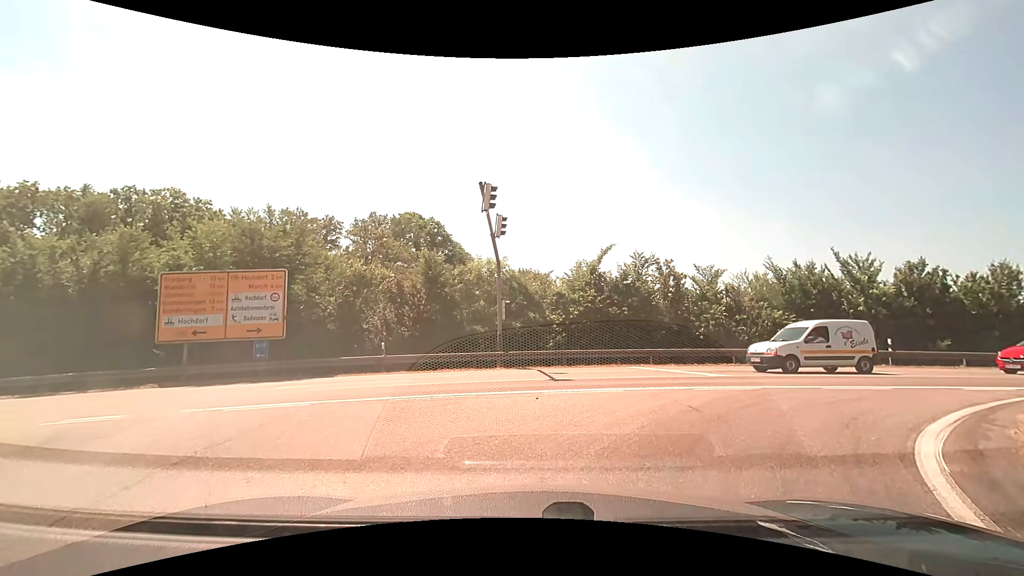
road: motorway_link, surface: asphalt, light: Day
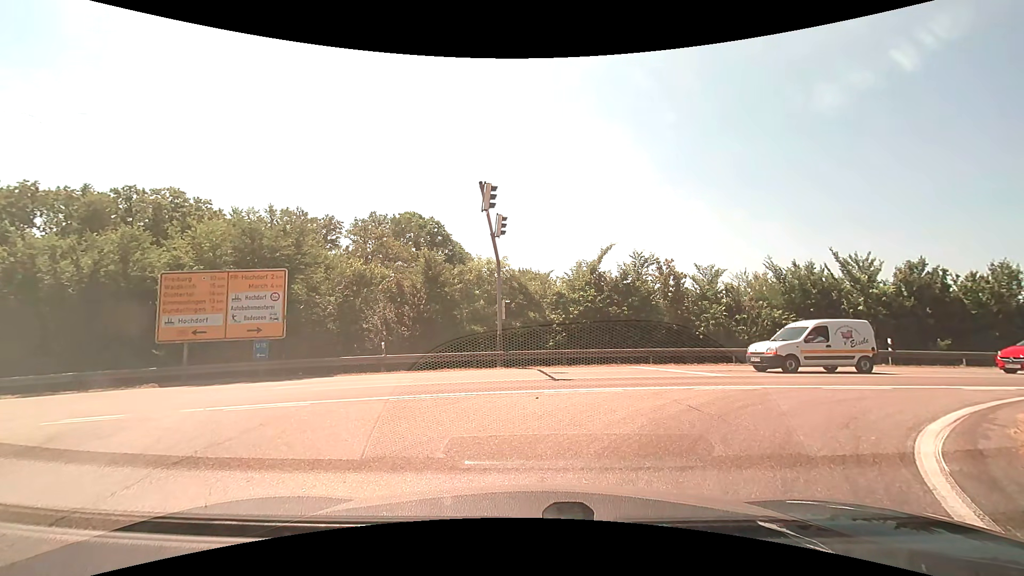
(0.0, 0.0) m; 0°
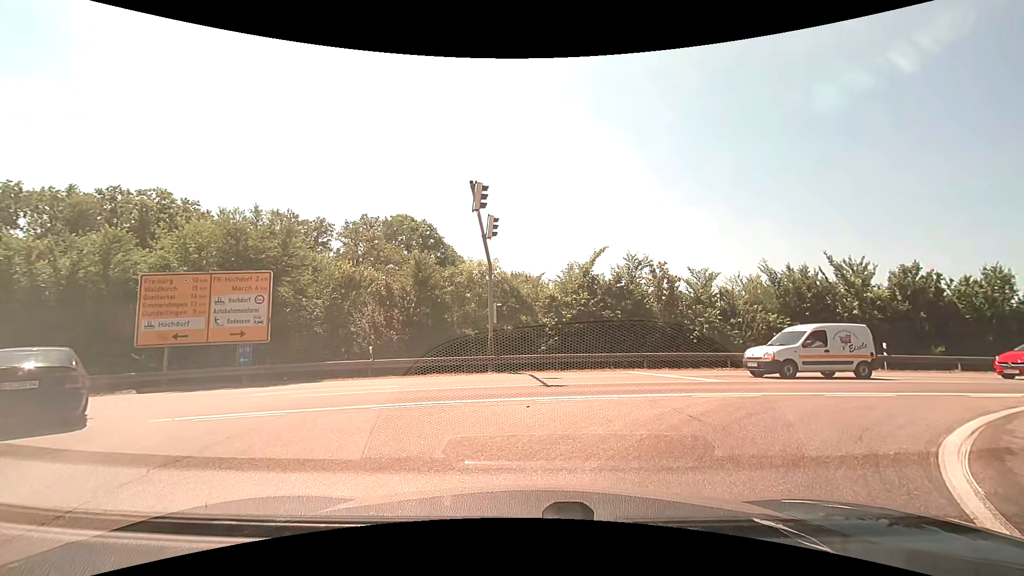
(0.0, +0.5) m; 0°
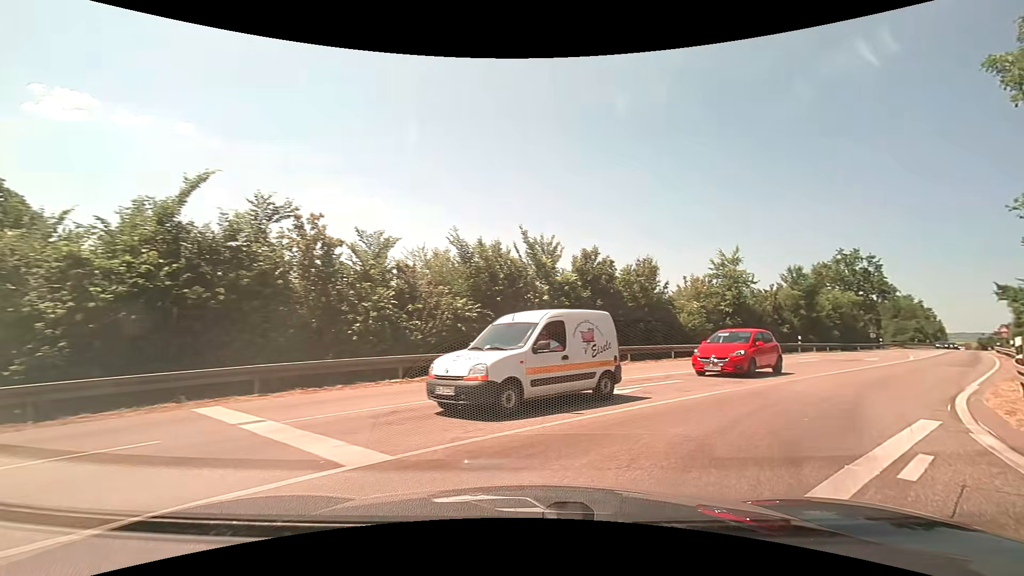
(+2.7, +9.8) m; +35°
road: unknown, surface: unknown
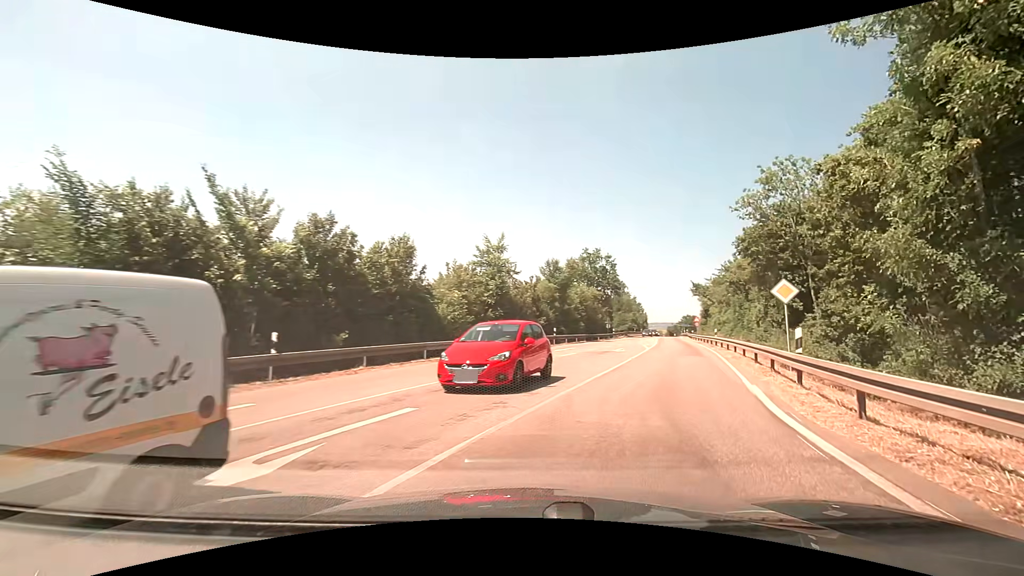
(+1.6, +6.1) m; +26°
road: primary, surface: asphalt
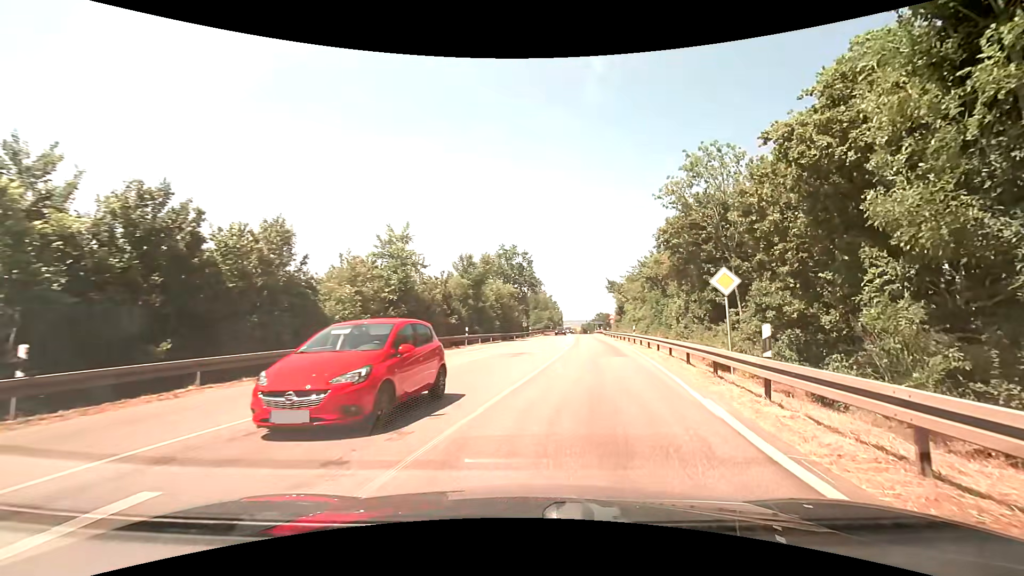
(+0.3, +3.5) m; +10°
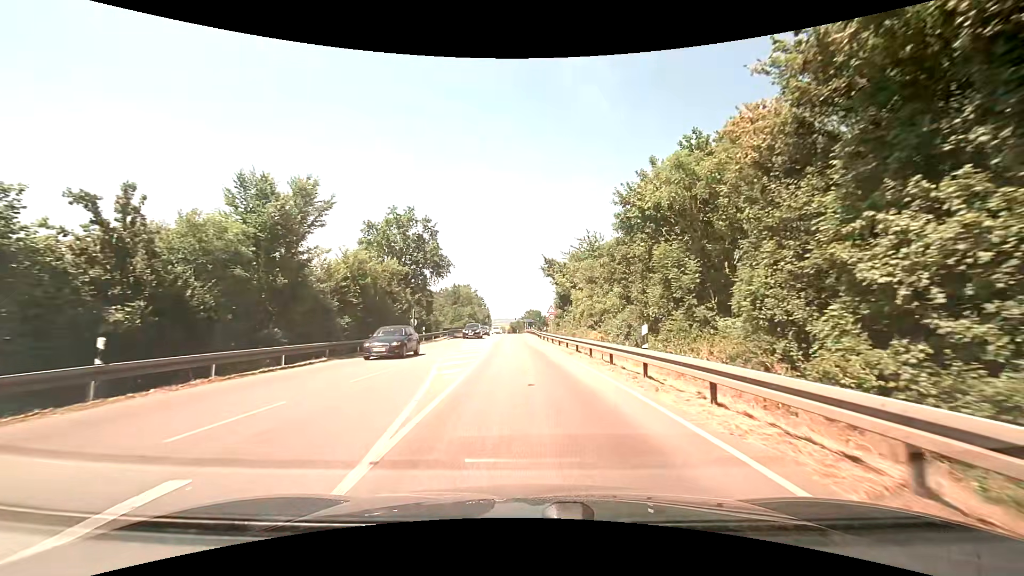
(+3.0, +25.3) m; +8°
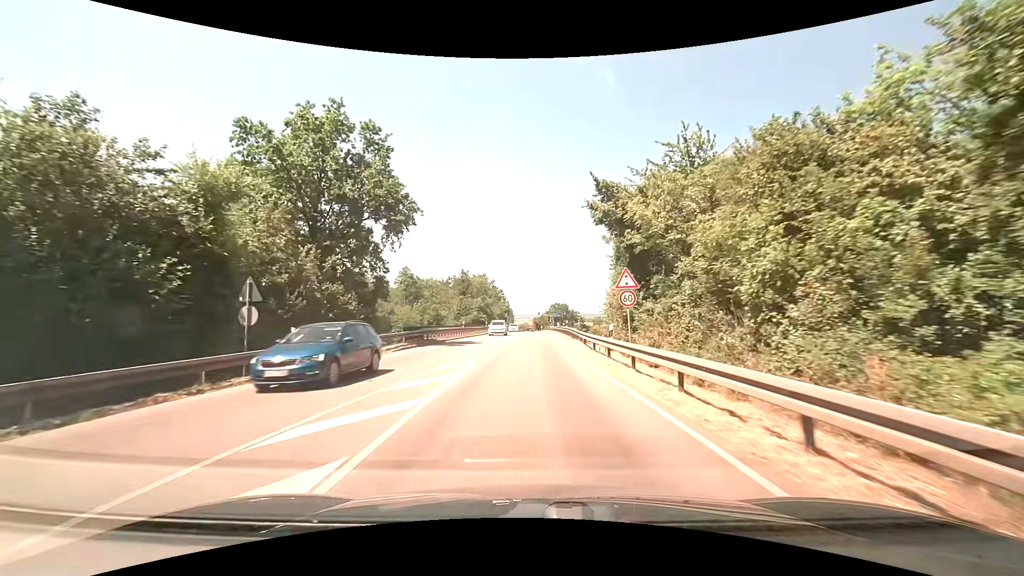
(-0.4, +27.1) m; -2°
